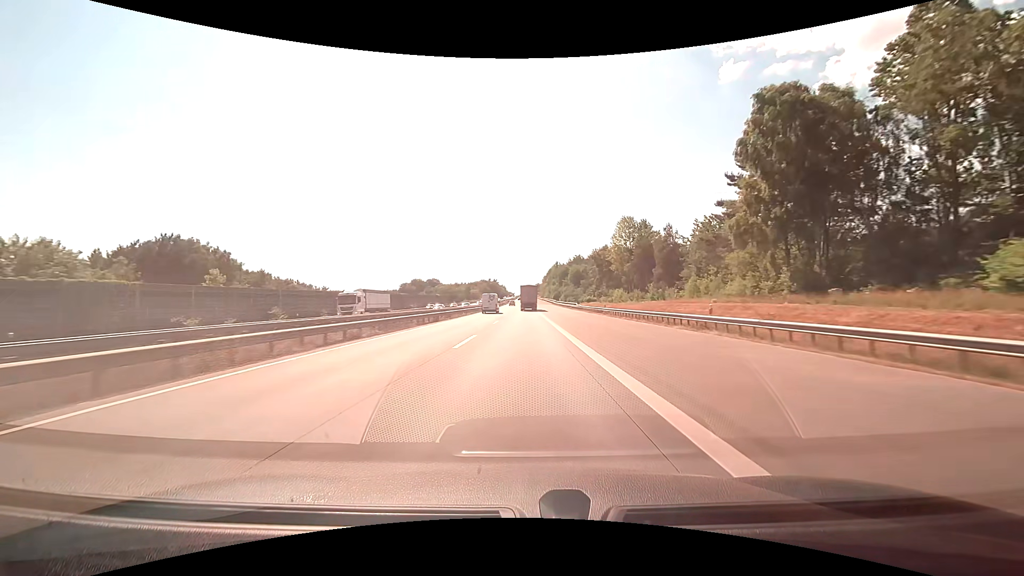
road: motorway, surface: concrete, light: Day
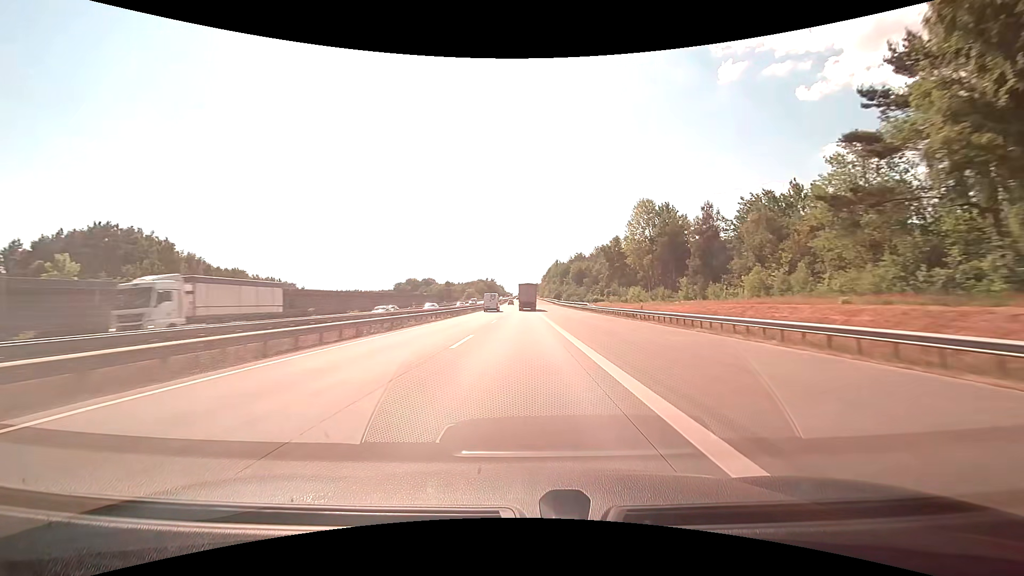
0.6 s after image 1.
(0.0, +18.2) m; 0°
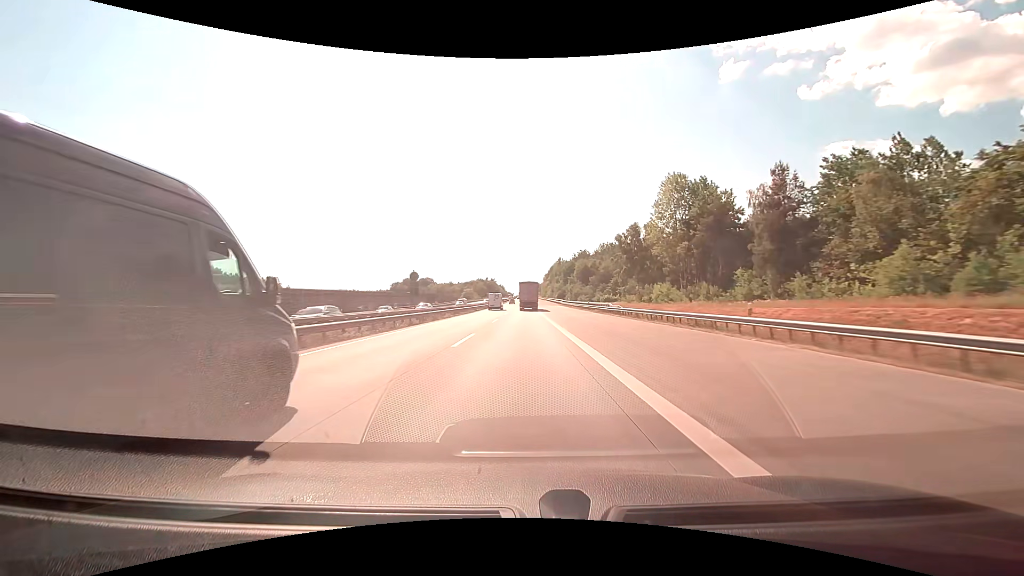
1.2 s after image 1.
(0.0, +17.8) m; 0°
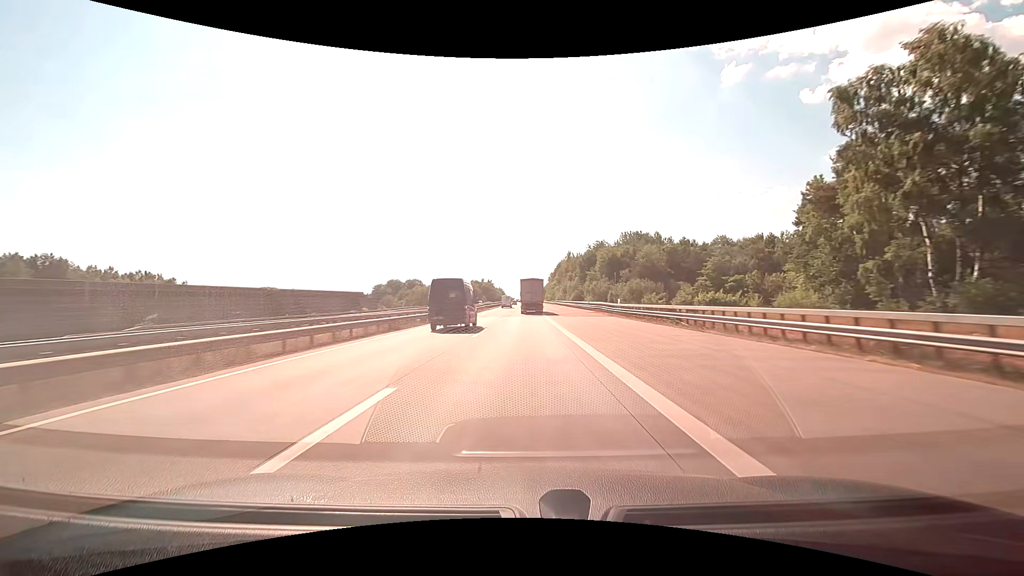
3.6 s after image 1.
(-0.2, +67.0) m; 0°
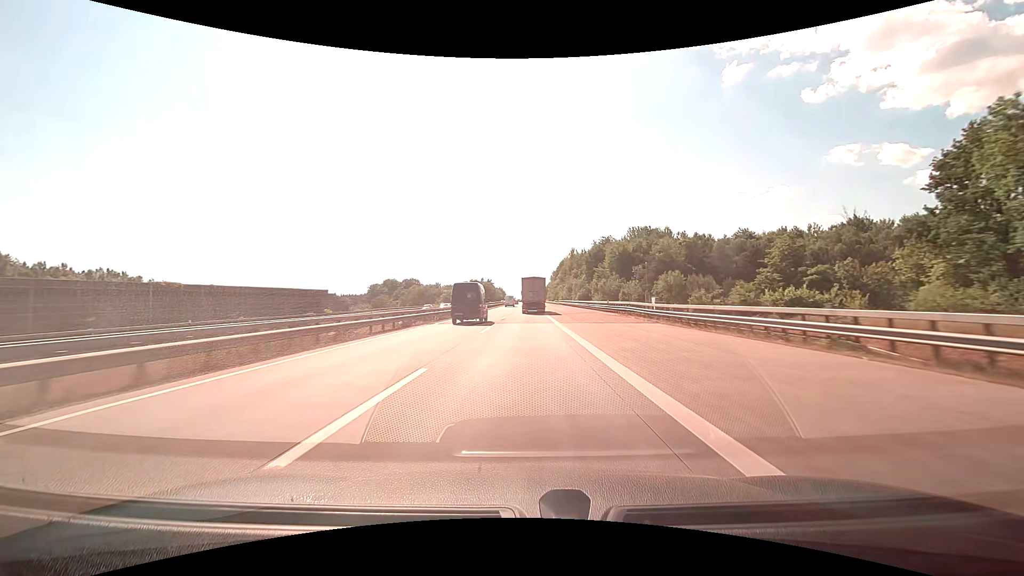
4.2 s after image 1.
(0.0, +15.7) m; 0°
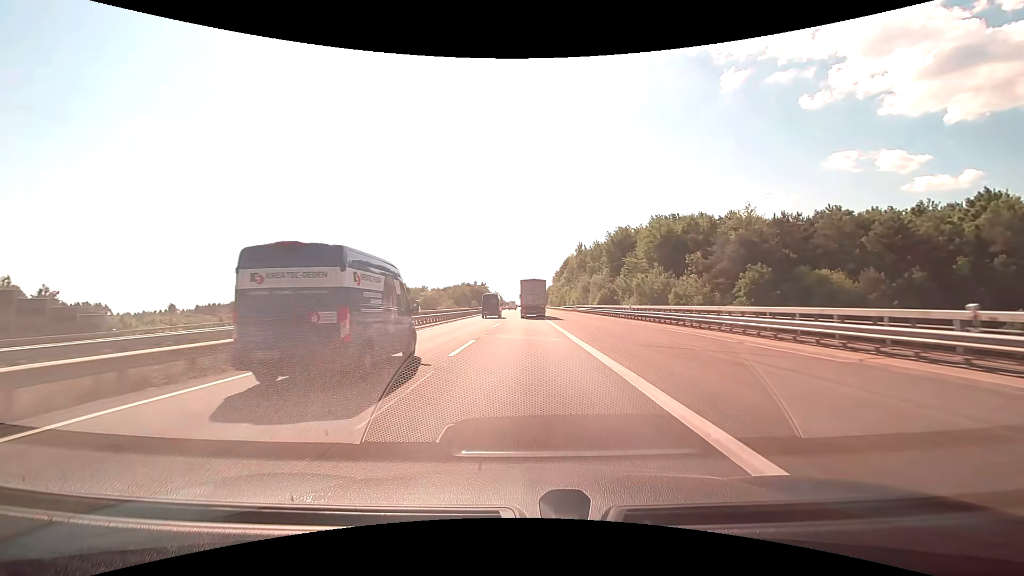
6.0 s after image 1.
(0.0, +44.7) m; 0°
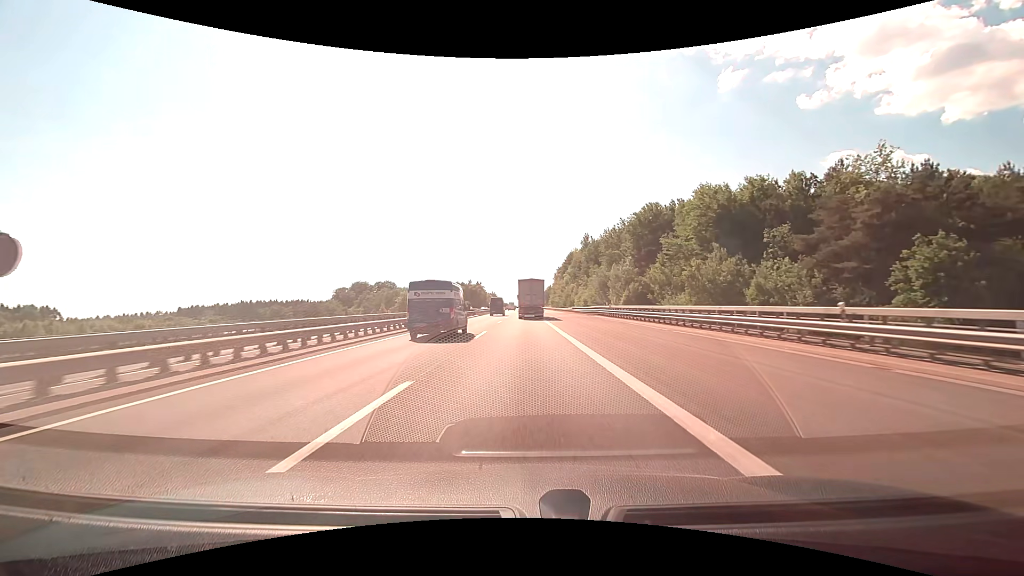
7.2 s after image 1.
(+0.1, +28.6) m; 0°
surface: asphalt
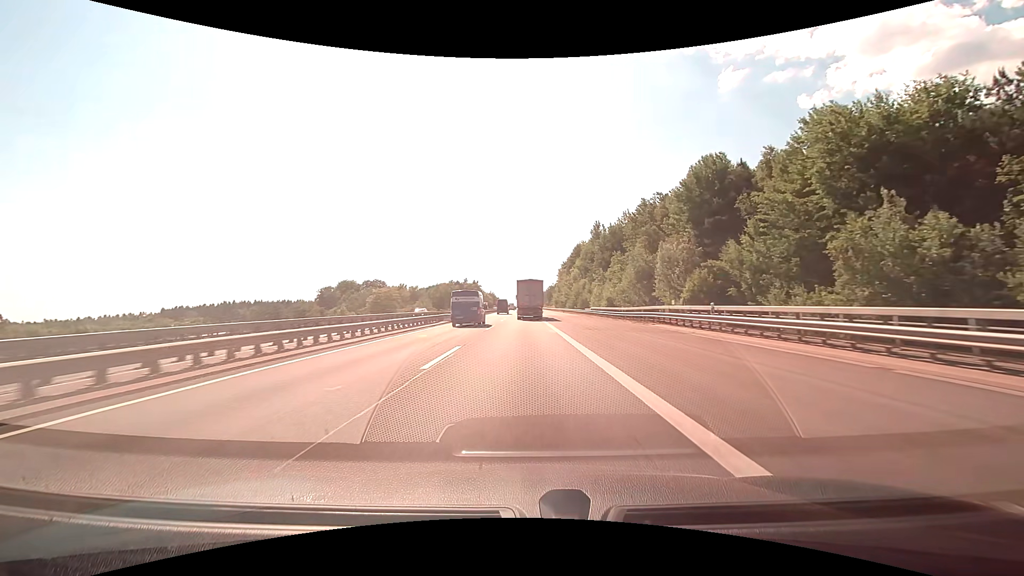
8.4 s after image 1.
(-0.1, +28.2) m; 0°
(0, +10) (0, +20) (0, +30) (0, +40) (0, +50) (0, +60) (0, +70) (0, +80) (0, +90) (0, +100) m
